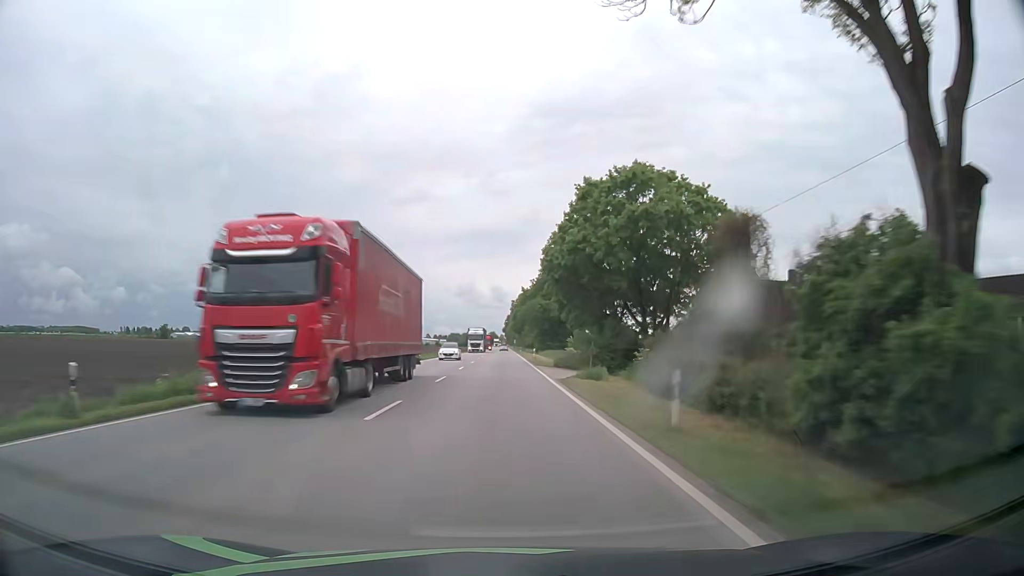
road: primary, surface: asphalt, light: Day
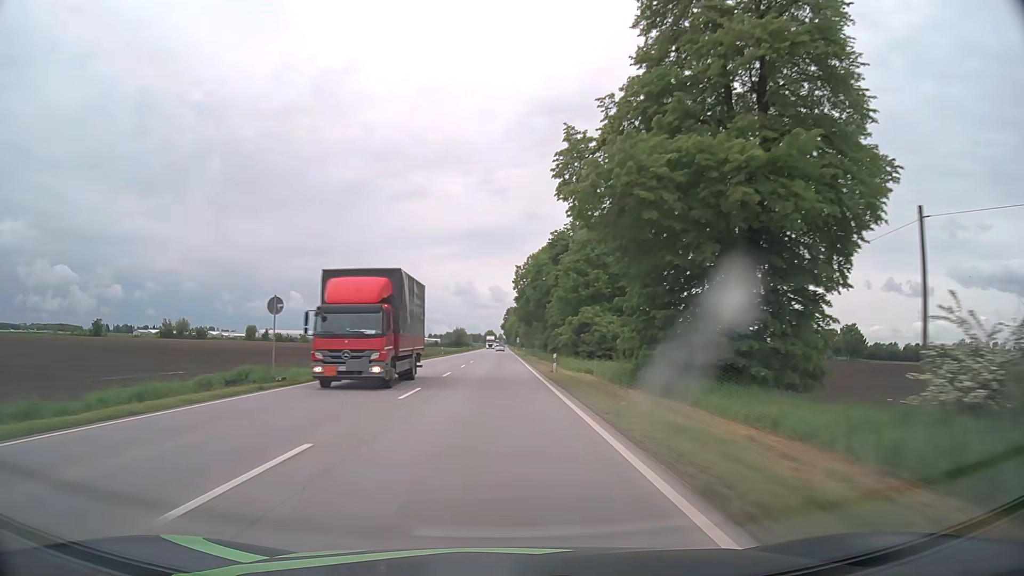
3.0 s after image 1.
(+0.2, +79.1) m; 0°
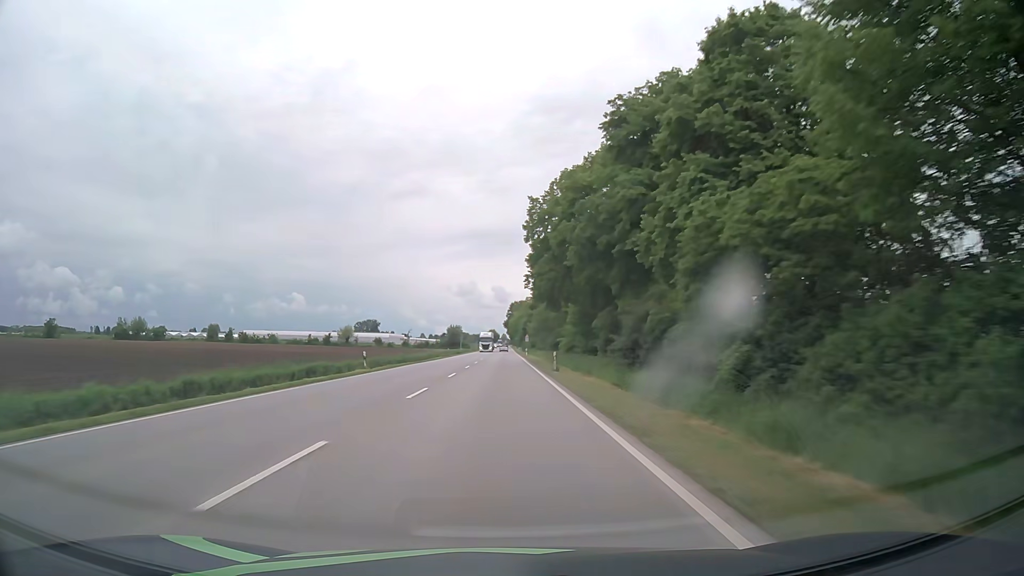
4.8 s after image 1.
(-0.2, +47.5) m; -1°
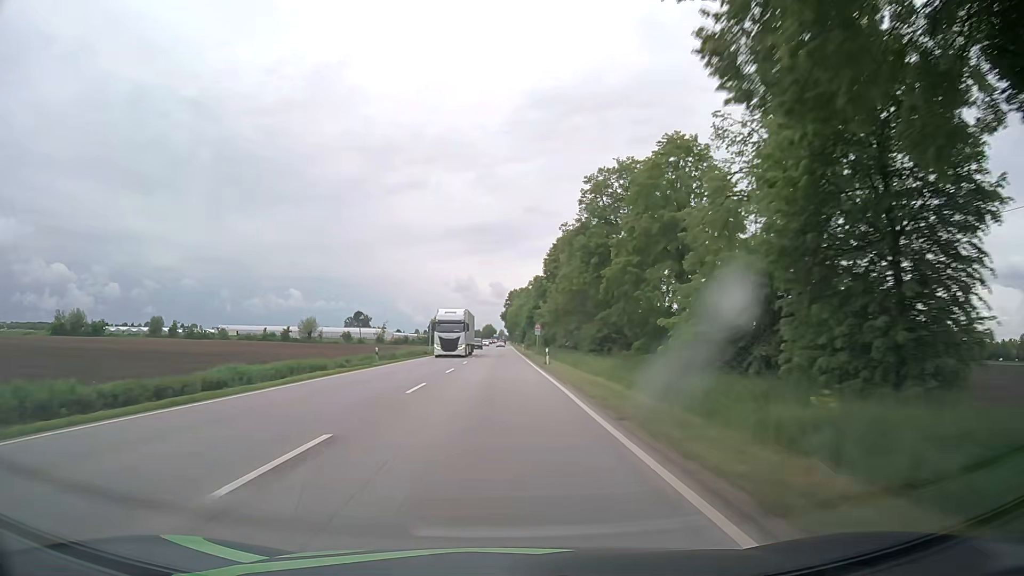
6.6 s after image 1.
(+0.3, +47.5) m; +1°
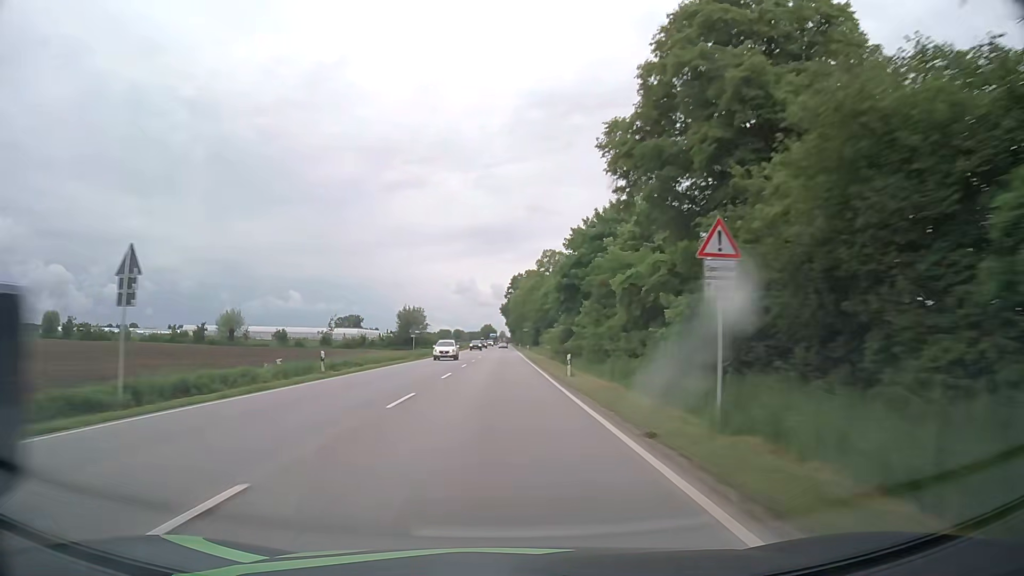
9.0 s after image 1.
(-0.3, +63.4) m; 0°
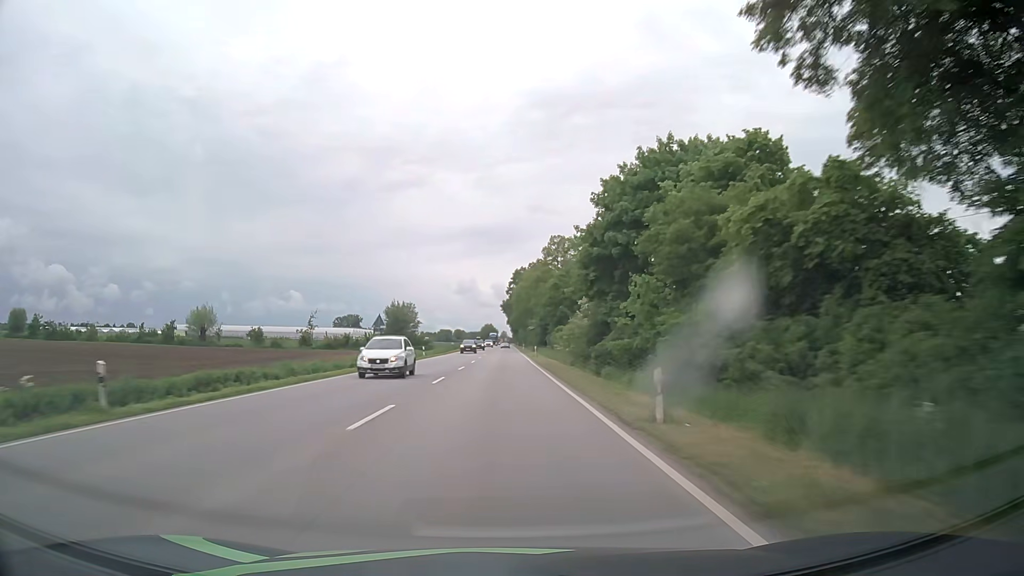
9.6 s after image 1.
(0.0, +15.8) m; 0°
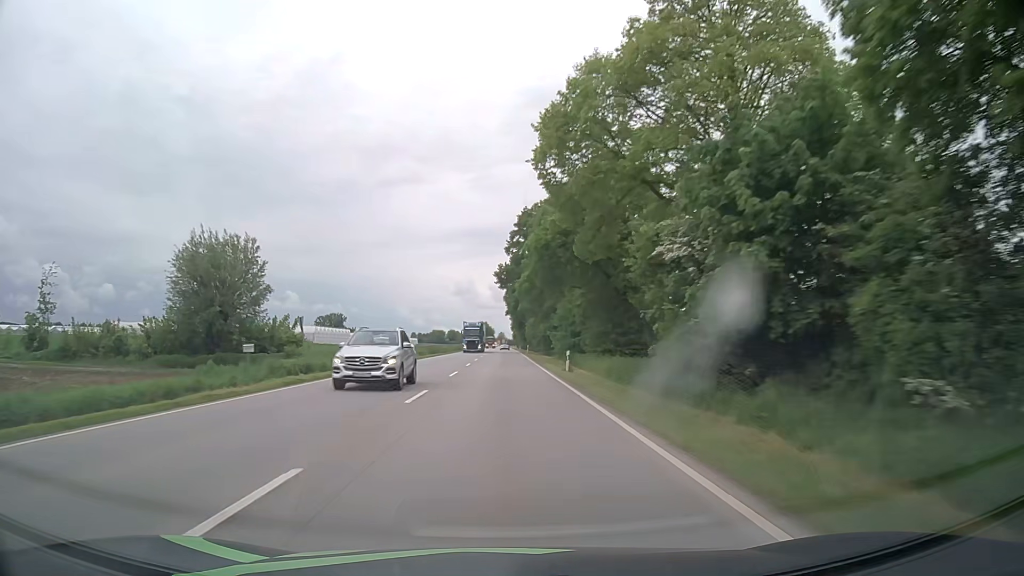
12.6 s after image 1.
(0.0, +79.1) m; 0°
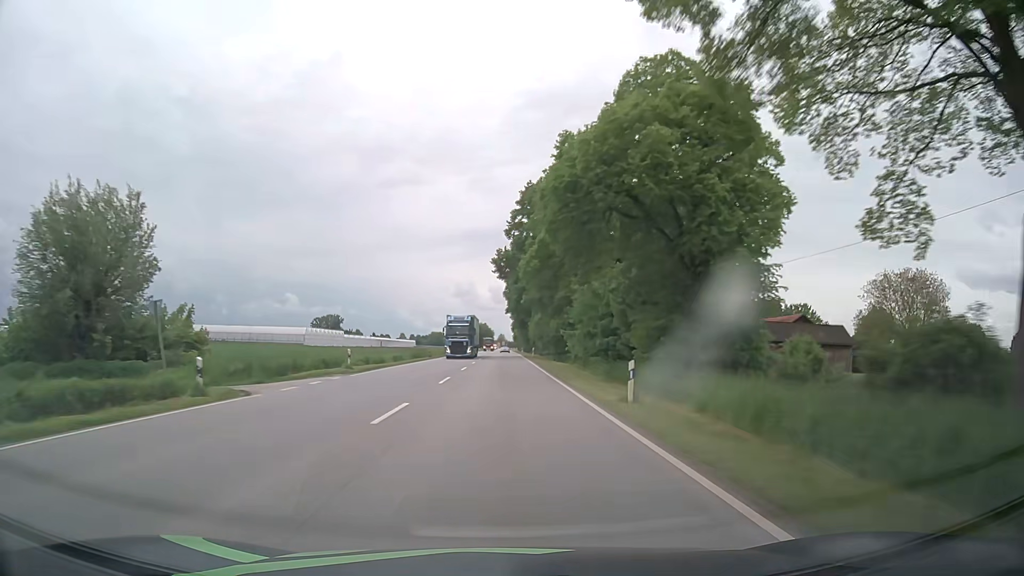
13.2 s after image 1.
(0.0, +15.8) m; 0°
(0, +10) (0, +20) (0, +30) (0, +40) (0, +50) (0, +60) (0, +70) (0, +80) (0, +90) (-1, +100) m
